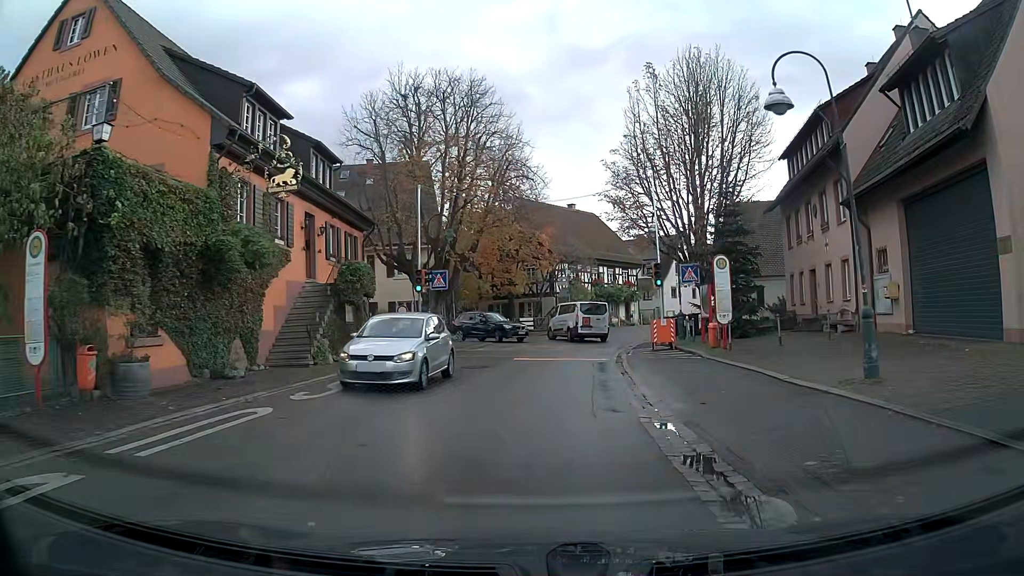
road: tertiary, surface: asphalt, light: Day
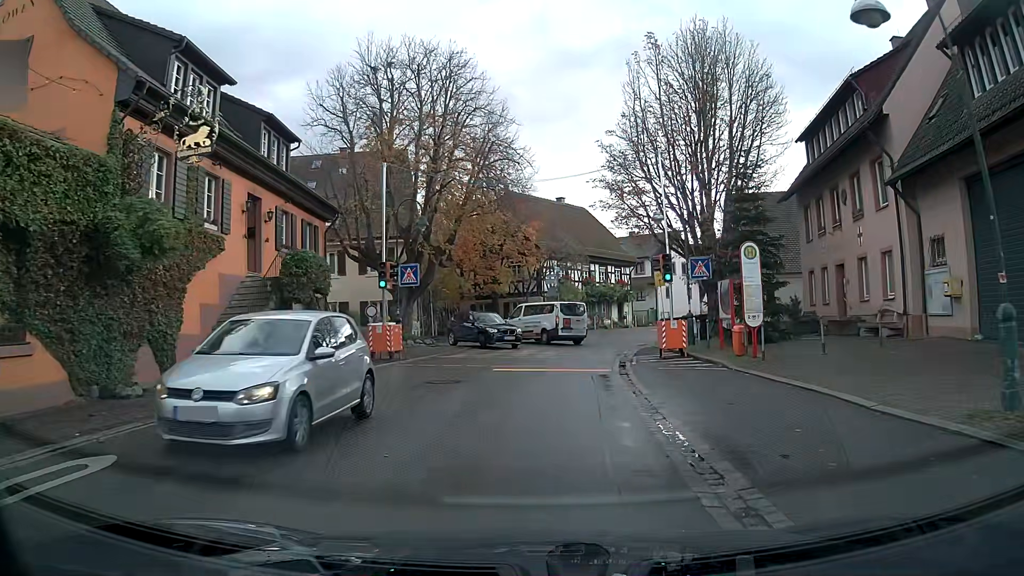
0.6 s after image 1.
(0.0, +3.9) m; +1°
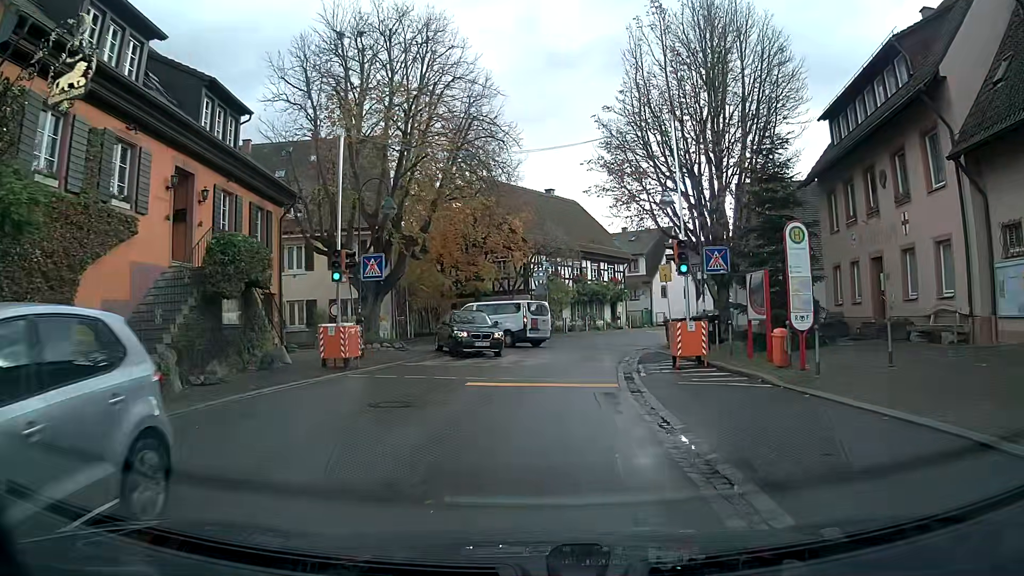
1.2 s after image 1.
(0.0, +3.8) m; +1°
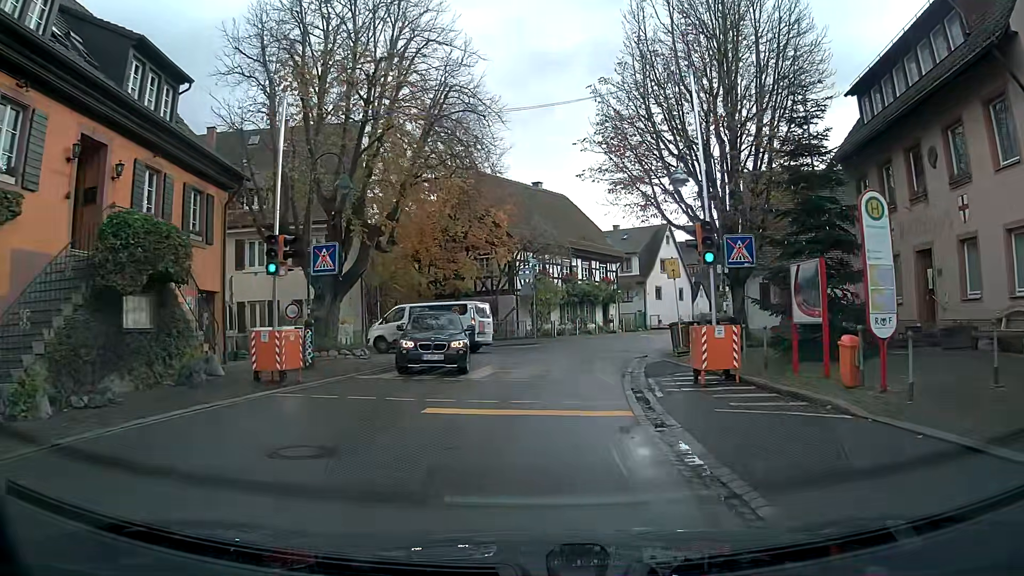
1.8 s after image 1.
(0.0, +3.6) m; +1°
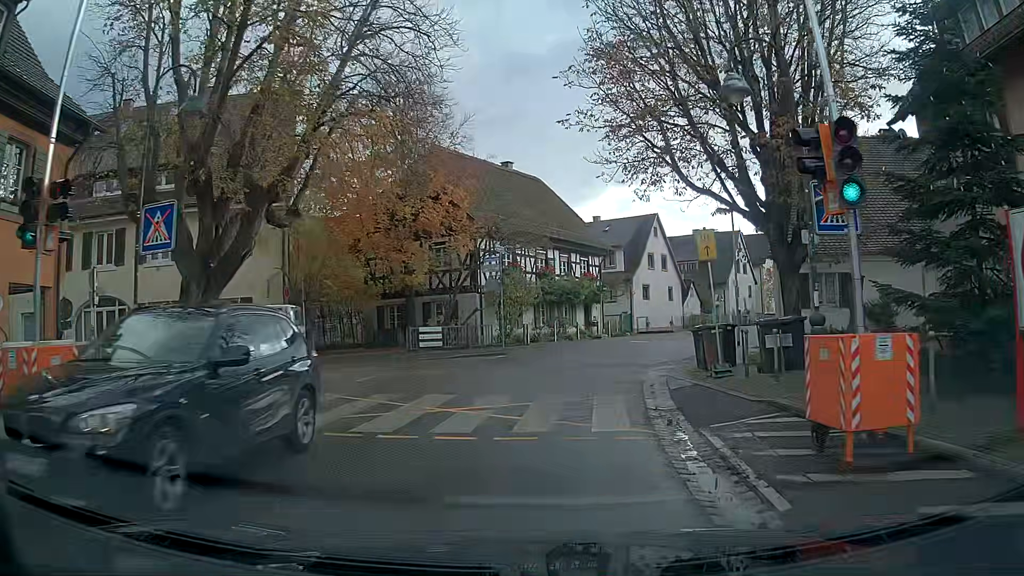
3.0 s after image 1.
(+0.2, +7.1) m; +3°
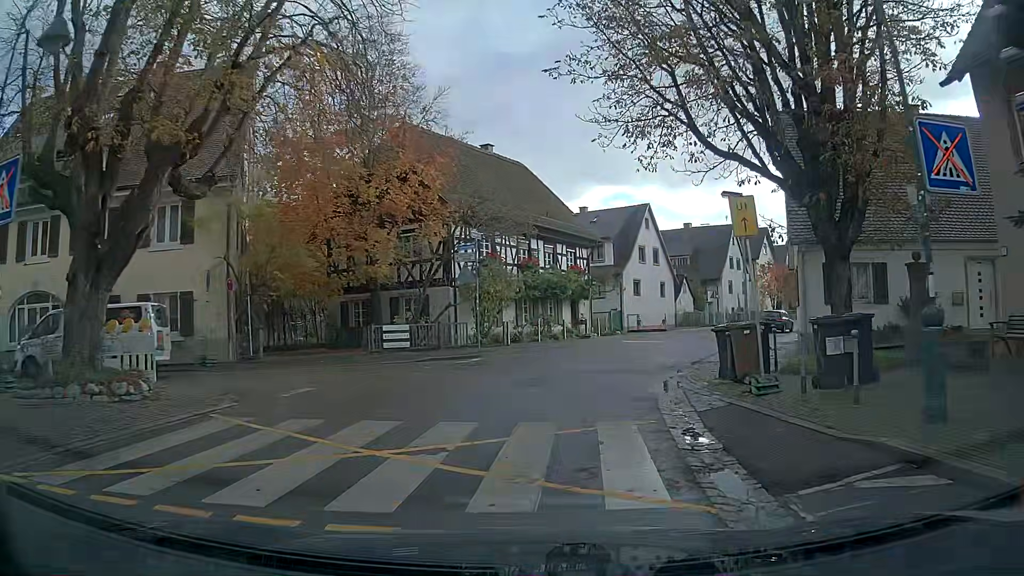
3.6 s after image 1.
(0.0, +3.6) m; +1°
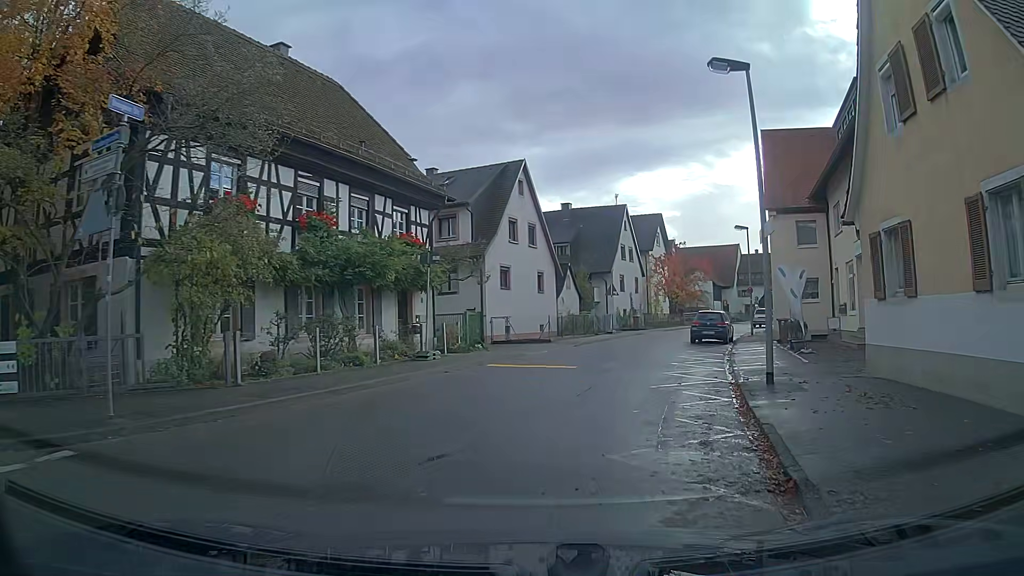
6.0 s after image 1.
(+1.6, +14.7) m; +14°
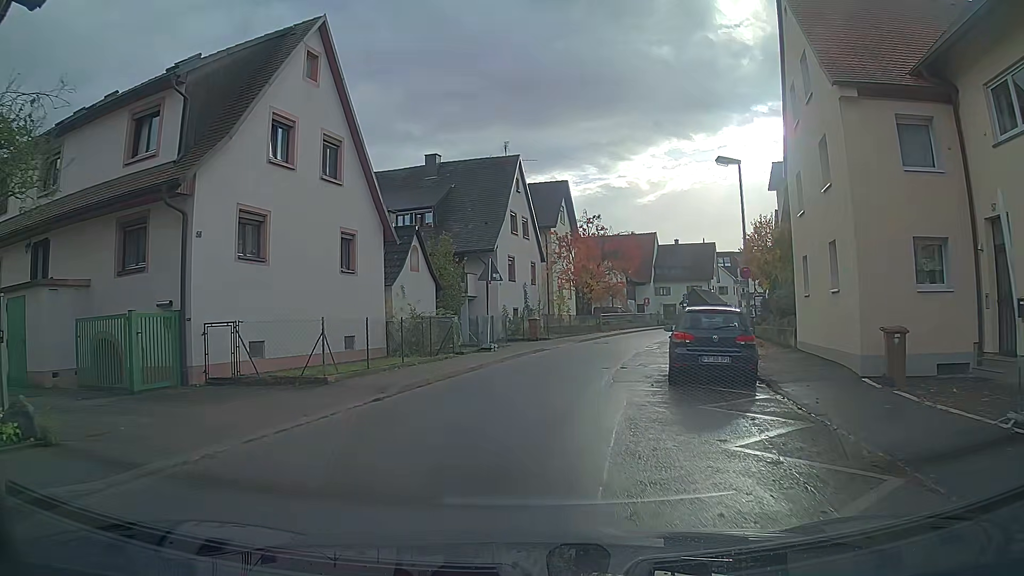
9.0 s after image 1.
(+2.0, +17.5) m; +6°
(0, +10) (+2, +20) (+5, +30) (+8, +39) (+12, +48) (+17, +57) (+22, +65) (+27, +74) (+32, +83) (+36, +92) m
